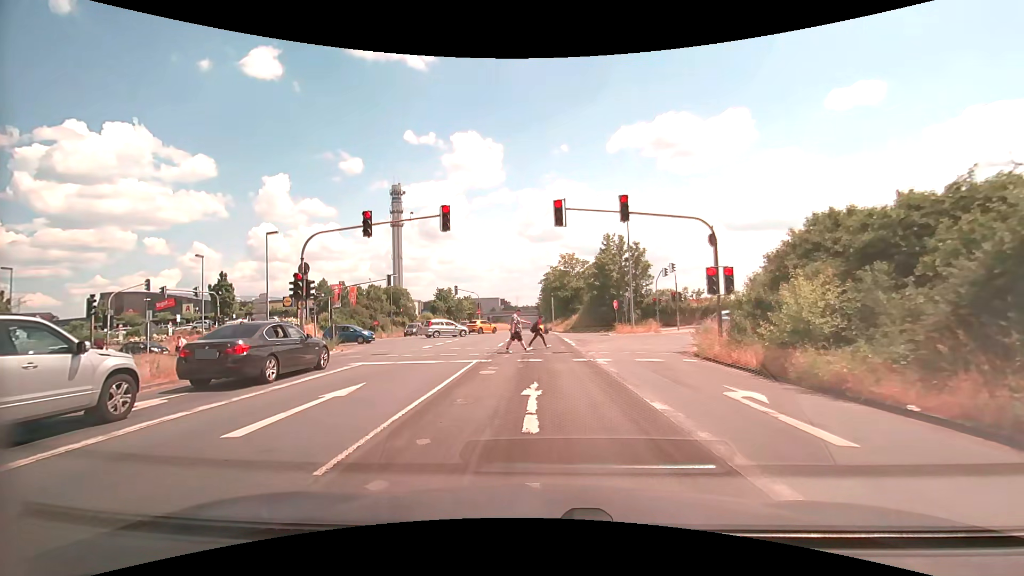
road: primary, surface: asphalt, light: Day
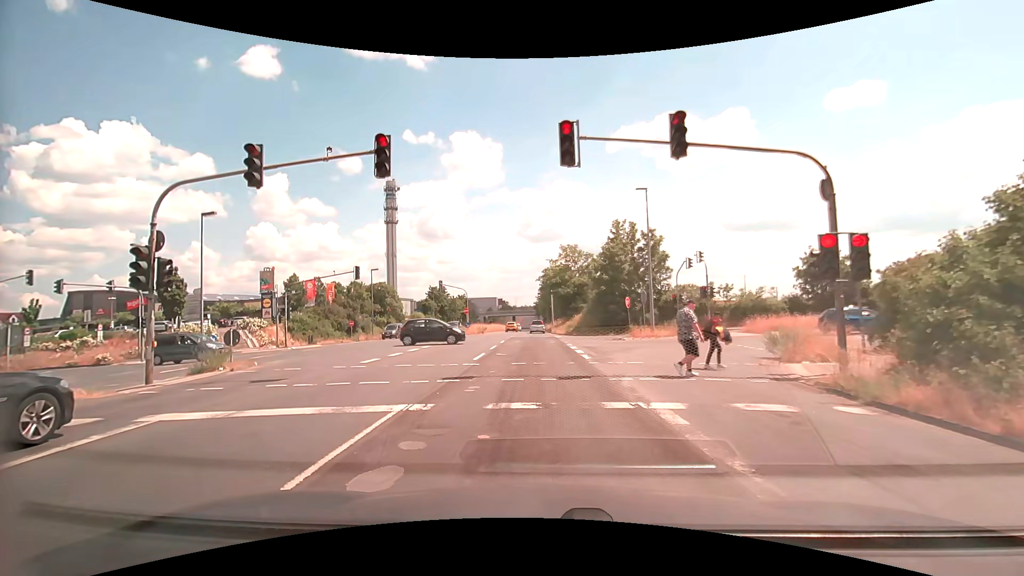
(+0.2, +8.2) m; -1°
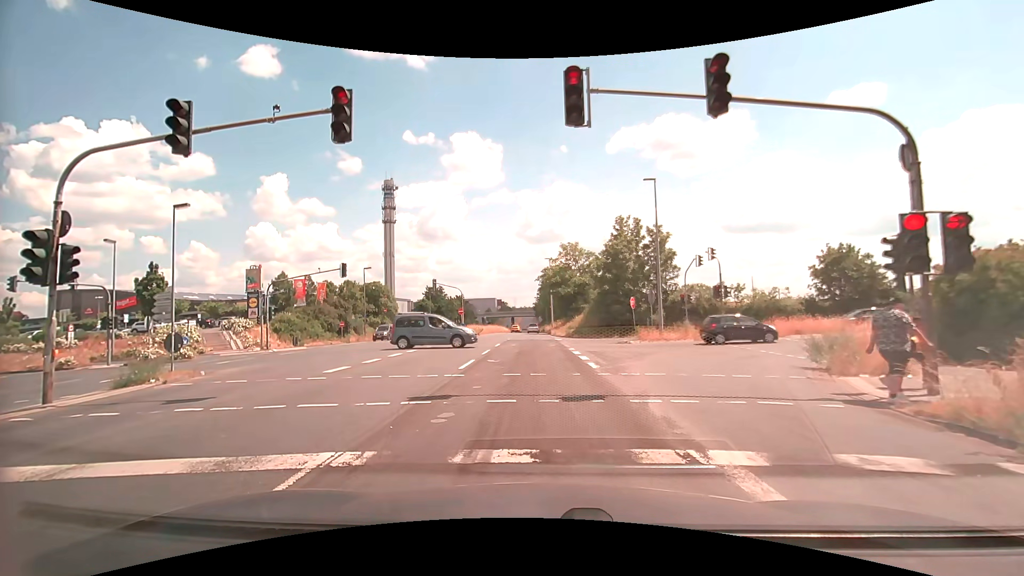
(+0.1, +2.6) m; +1°
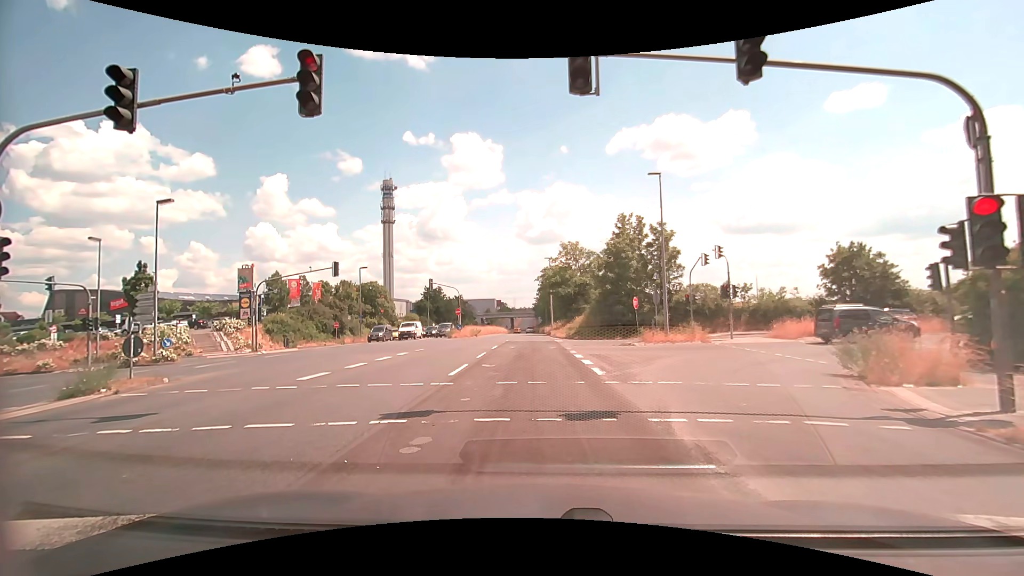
(0.0, +1.4) m; 0°
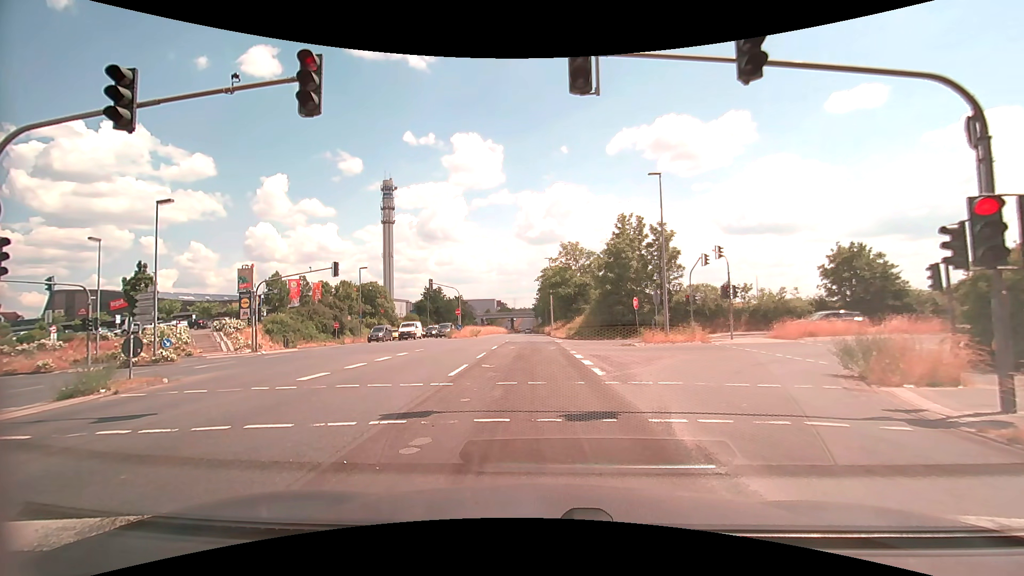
(0.0, +0.1) m; 0°
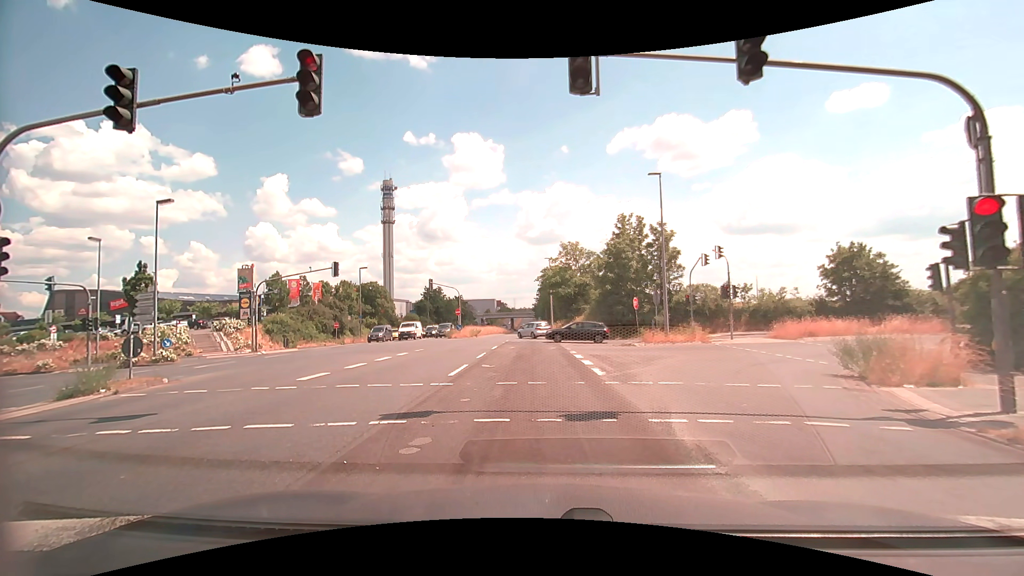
(0.0, 0.0) m; 0°
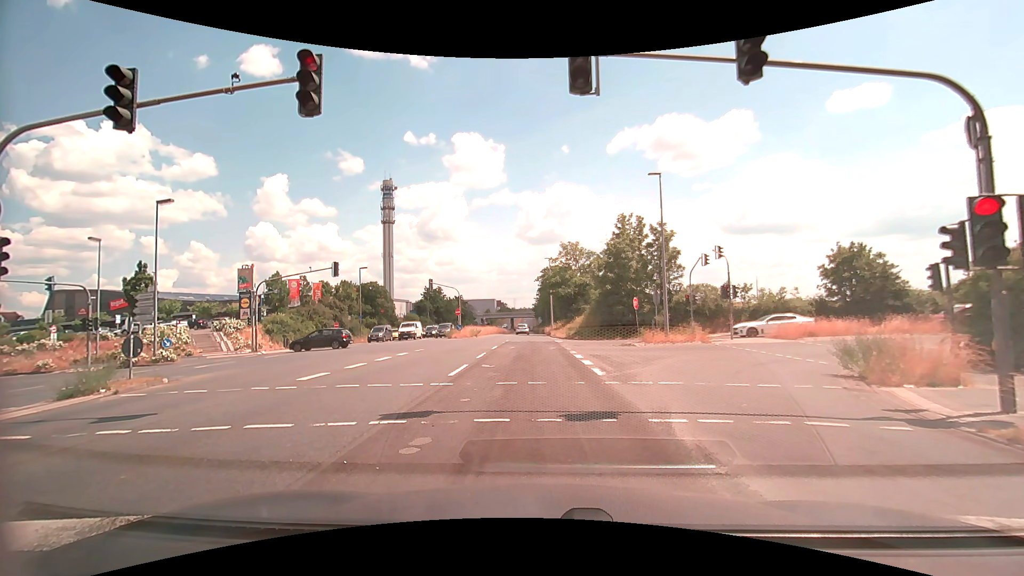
(0.0, 0.0) m; 0°
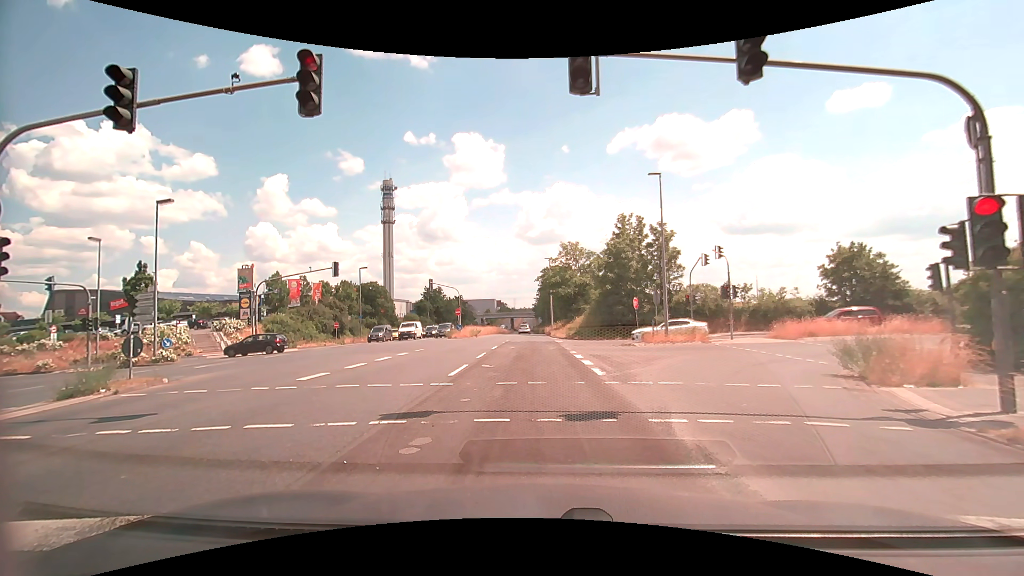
(0.0, 0.0) m; 0°
(0, +10) (0, +20) (0, +30) (0, +40) (0, +50) (0, +60) (-1, +70) (-1, +80) (-1, +90) (-1, +100) m
